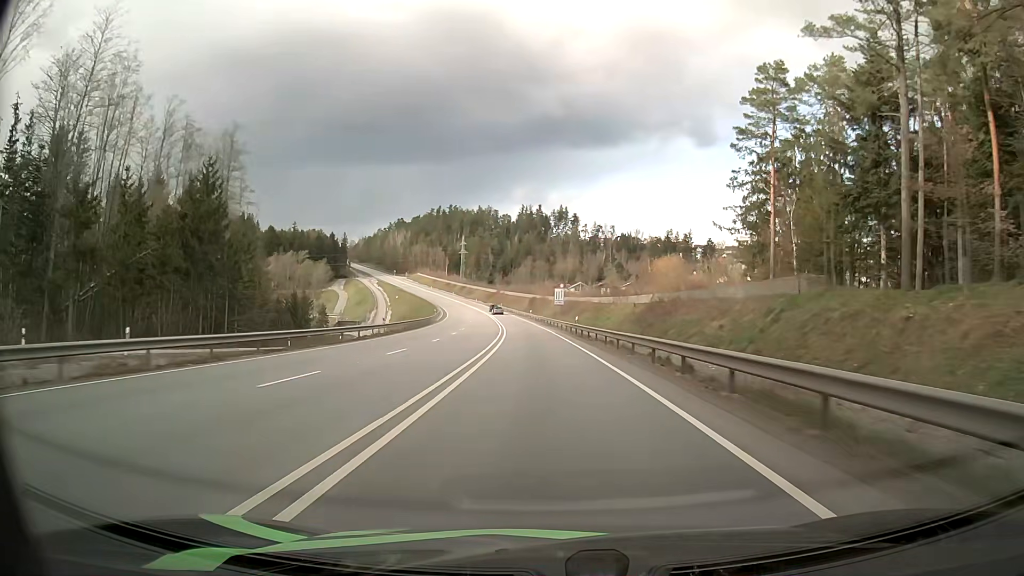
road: primary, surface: asphalt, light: Day
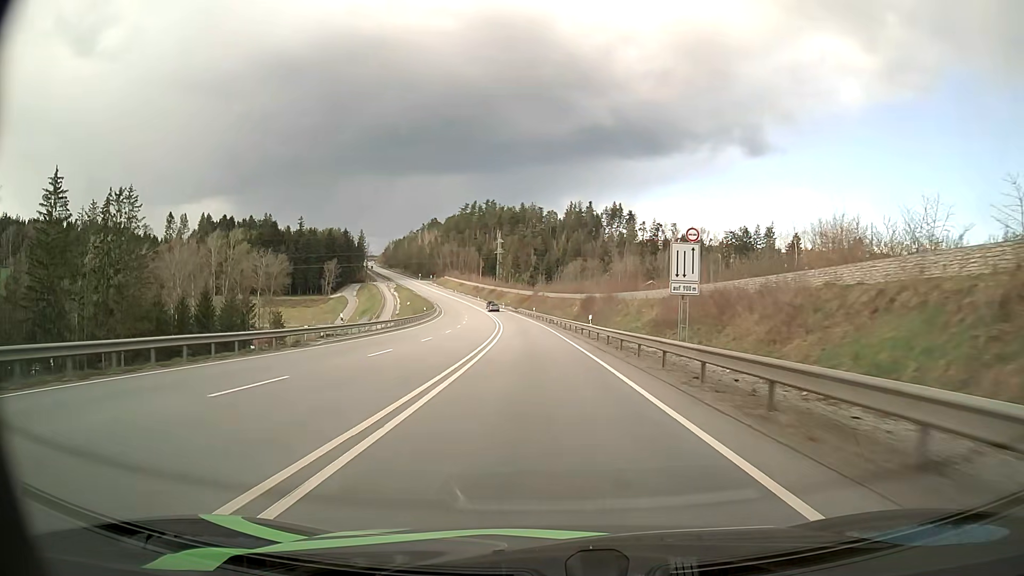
(-2.1, +62.5) m; -4°
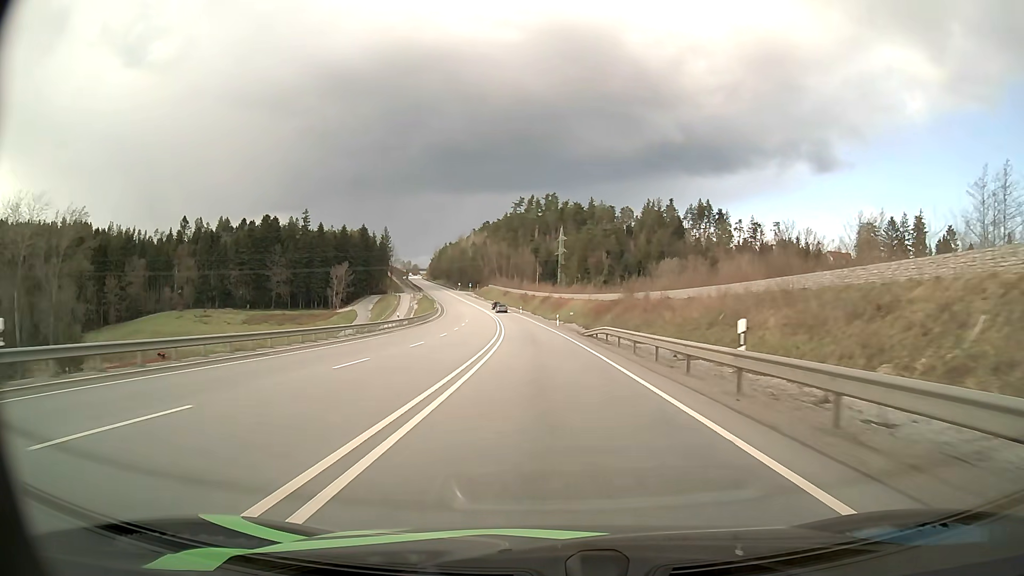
(-4.1, +77.7) m; -6°
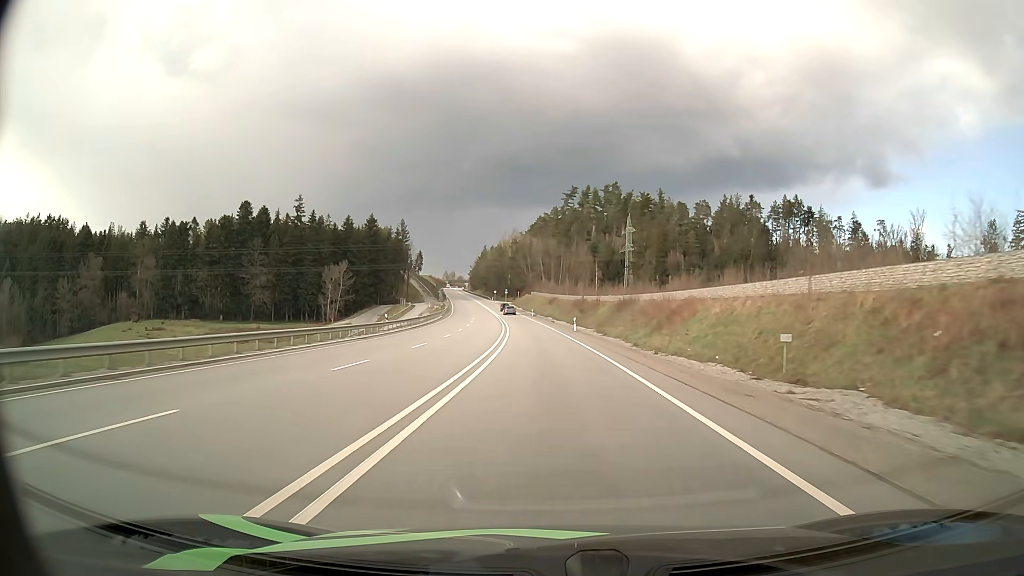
(-2.5, +60.9) m; -5°
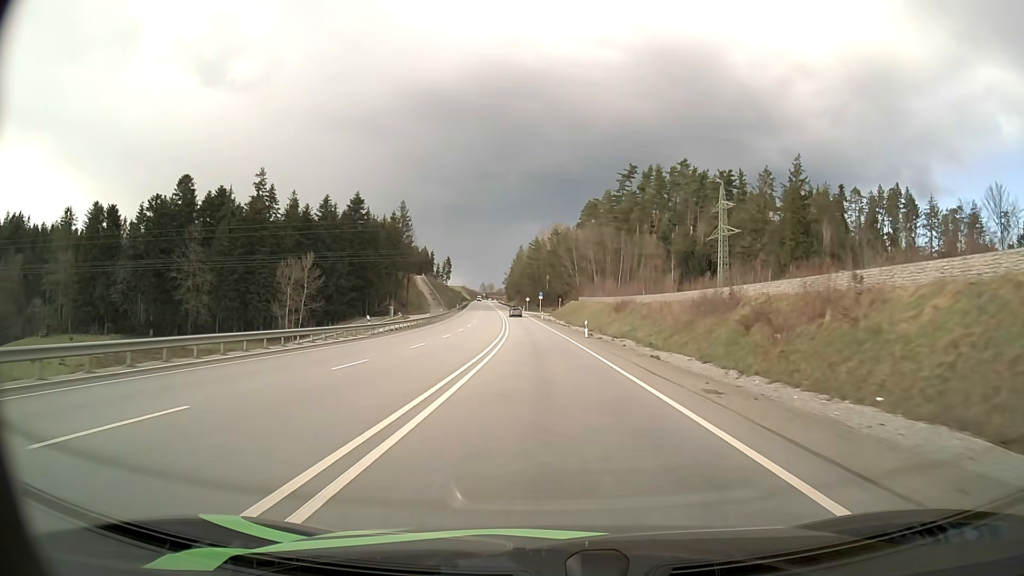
(-1.8, +59.7) m; -4°
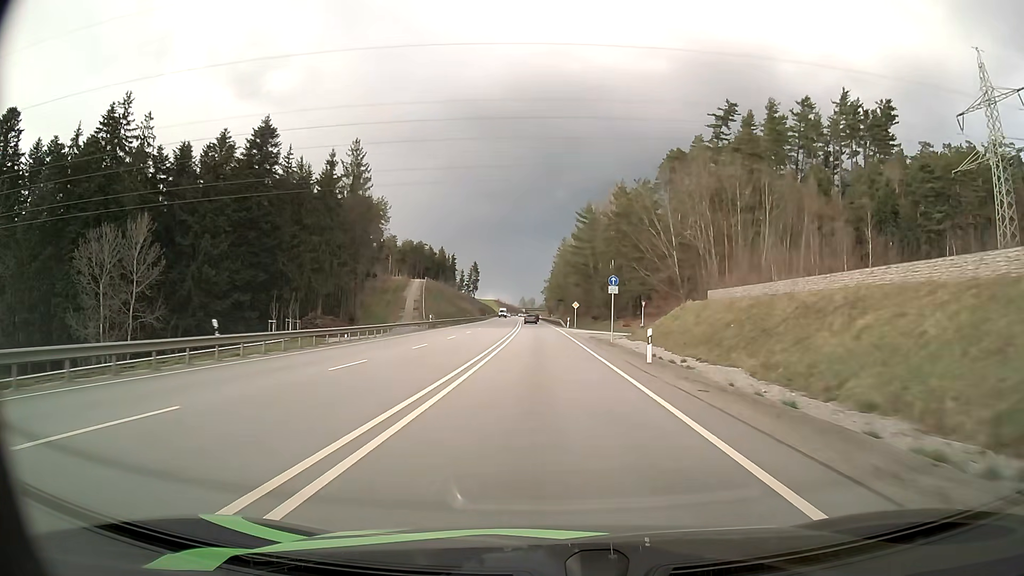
(-2.4, +72.1) m; -4°
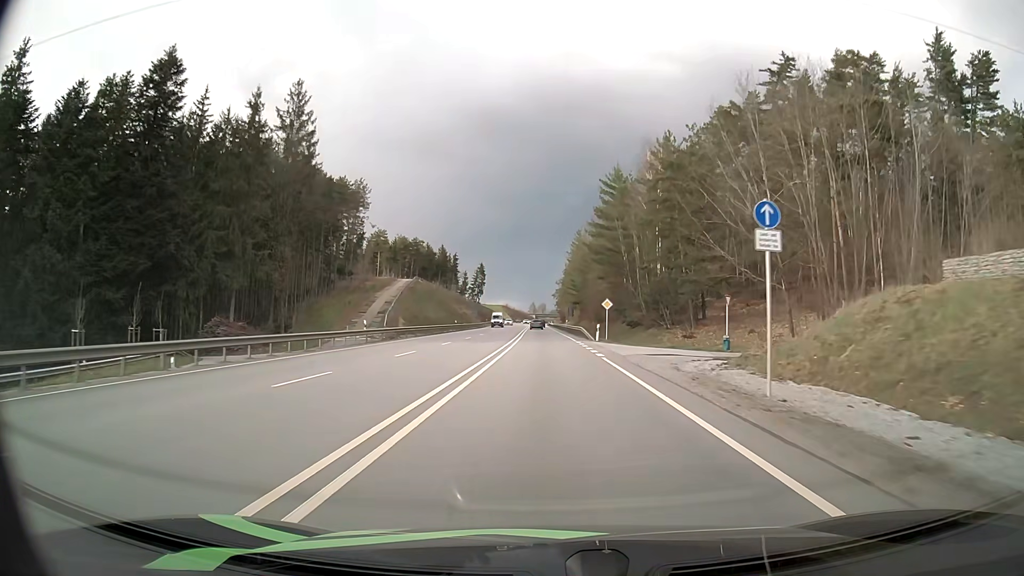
(-0.3, +28.1) m; -1°
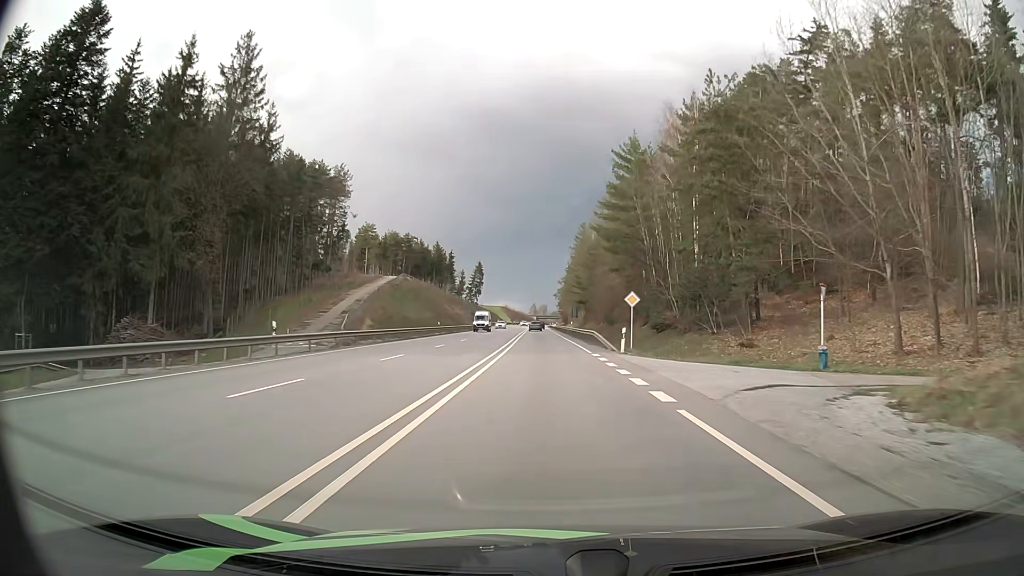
(0.0, +13.9) m; 0°
(0, +10) (0, +20) (0, +30) (0, +40) (-1, +50) (-1, +60) (-1, +70) (-1, +80) (-1, +90) (-2, +100) m
